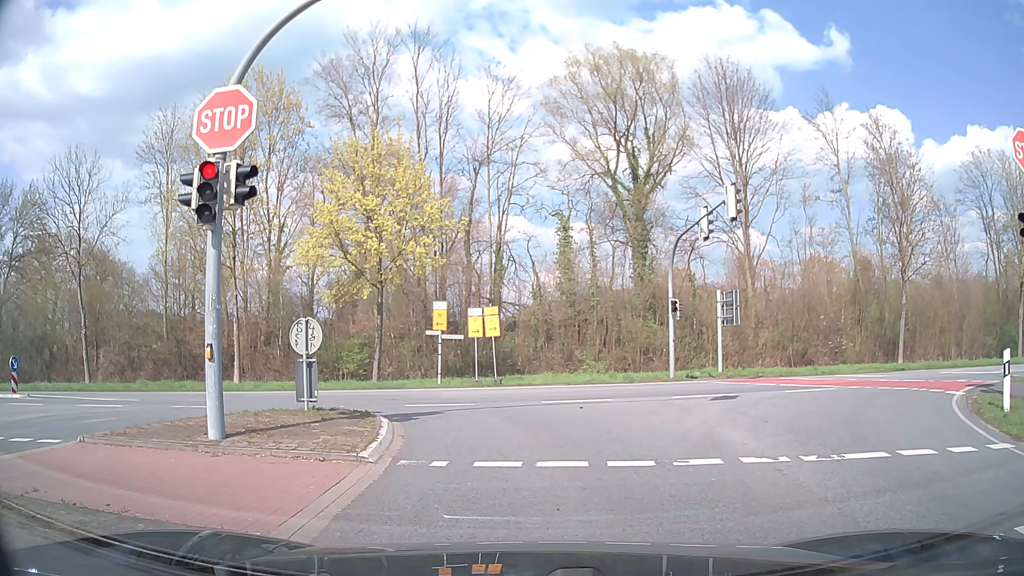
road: secondary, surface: asphalt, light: Day
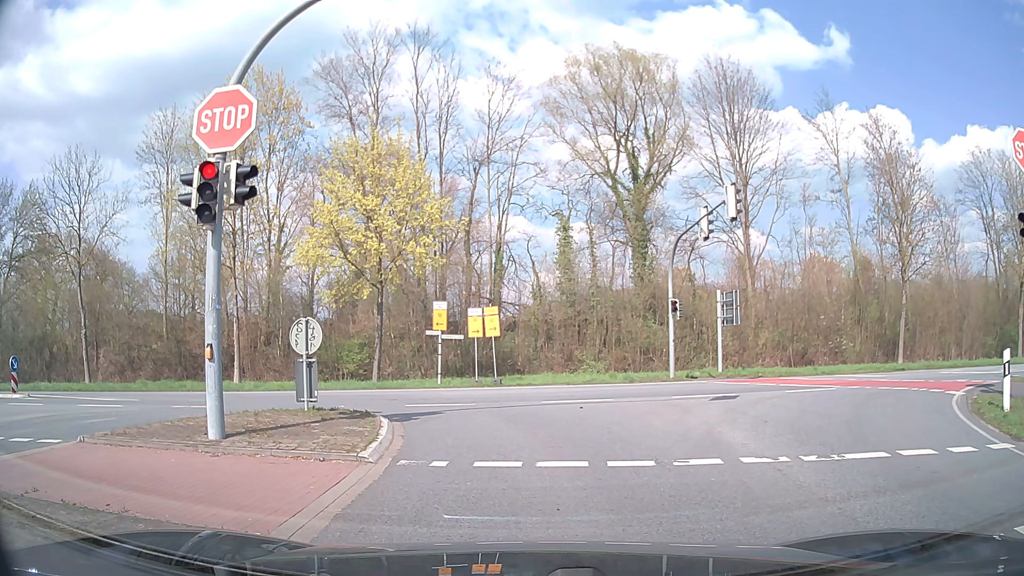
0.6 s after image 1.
(0.0, 0.0) m; 0°
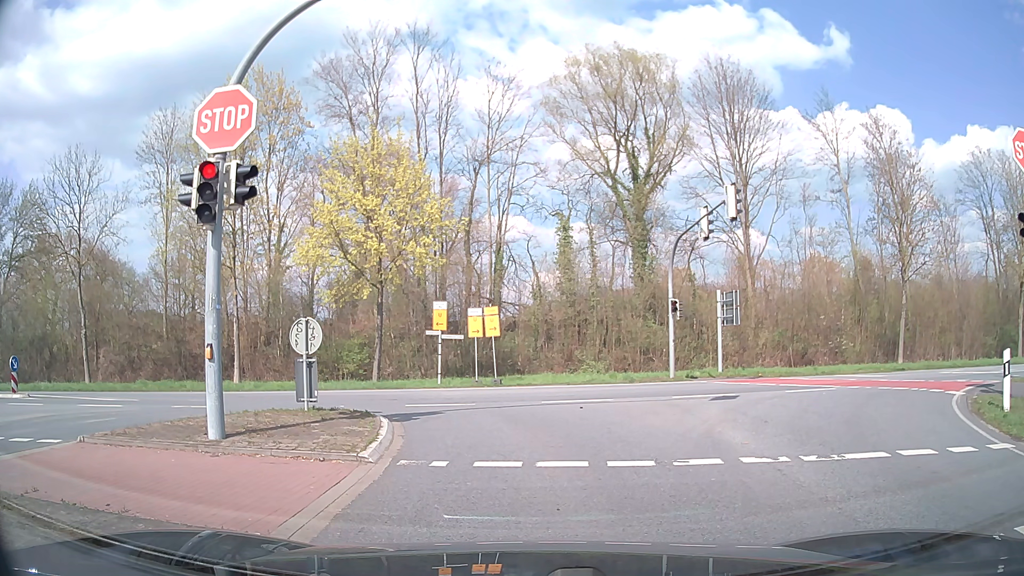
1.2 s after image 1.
(0.0, 0.0) m; 0°
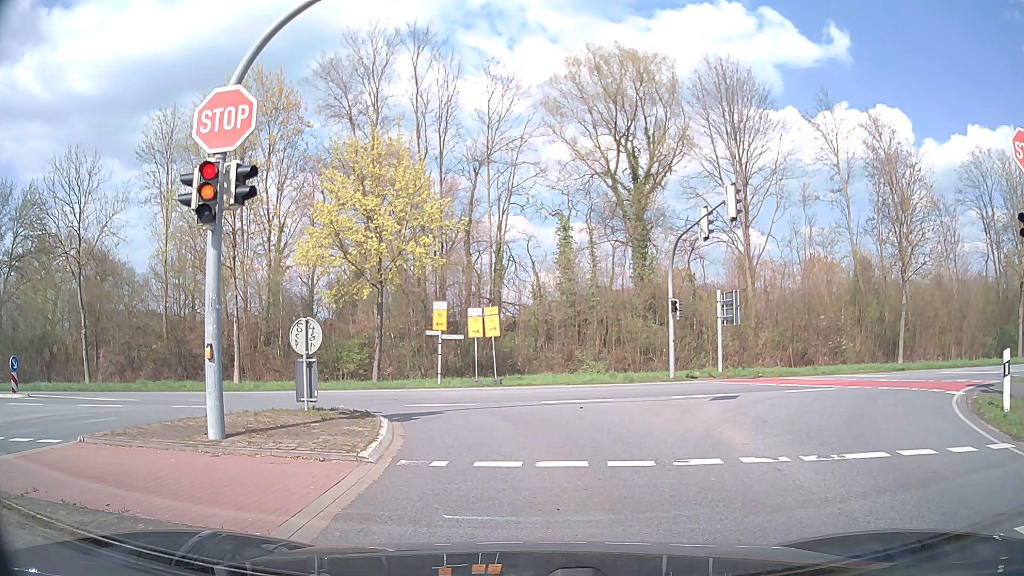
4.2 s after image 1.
(0.0, 0.0) m; 0°
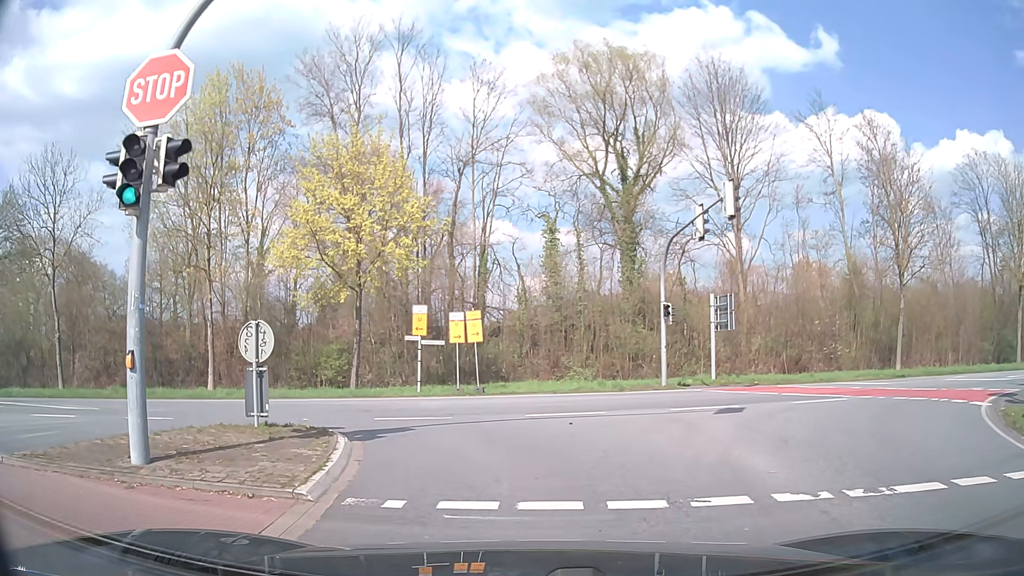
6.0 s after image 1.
(0.0, +1.8) m; +1°
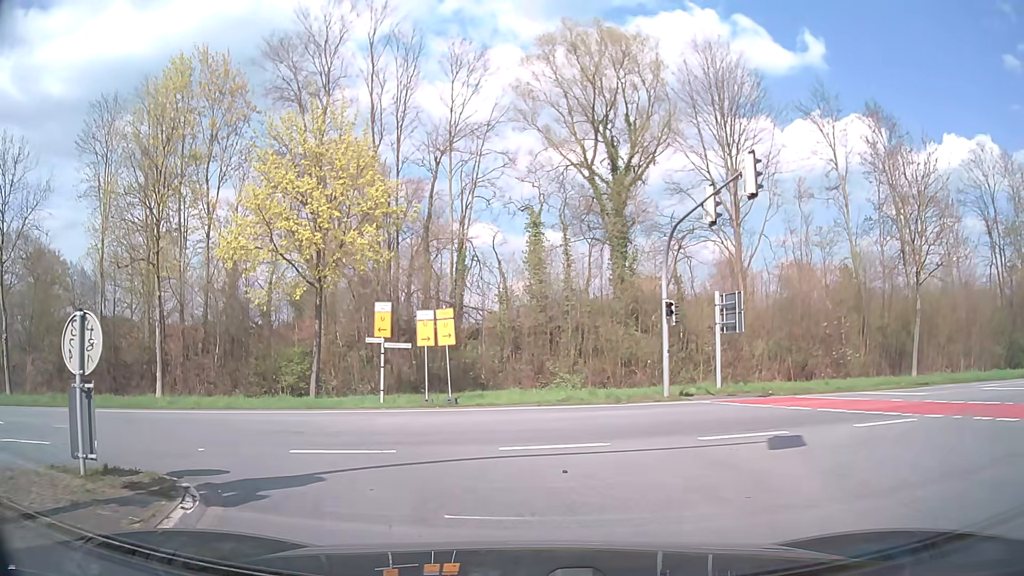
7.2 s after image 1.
(+0.1, +4.2) m; +1°
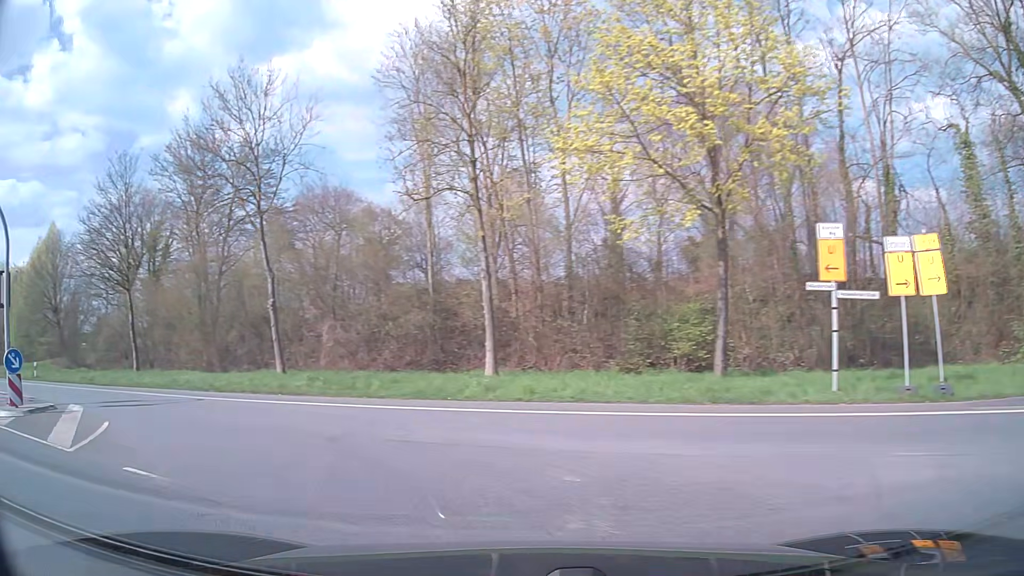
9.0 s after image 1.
(-2.3, +10.1) m; -32°
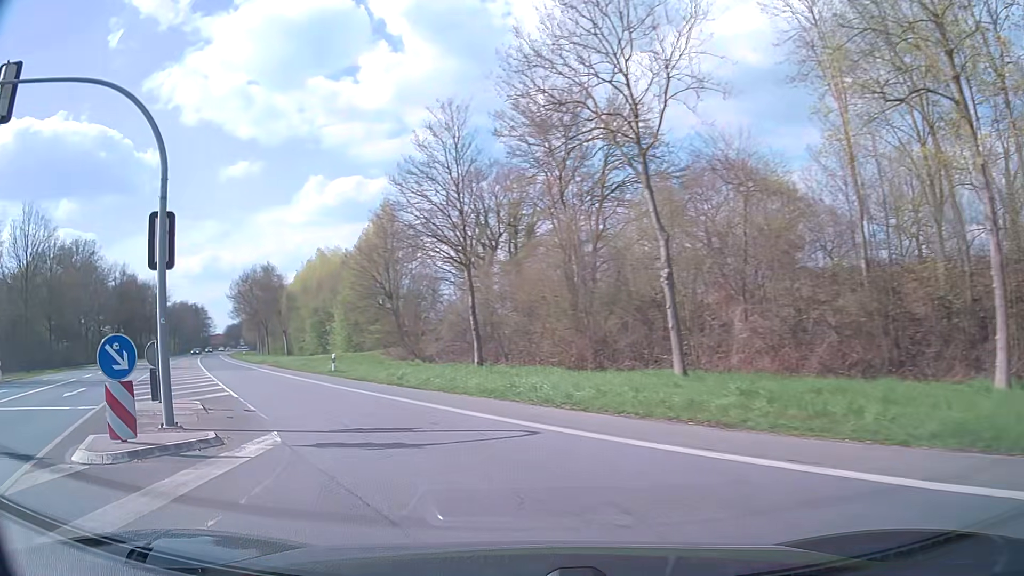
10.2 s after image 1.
(-3.1, +9.1) m; -33°
